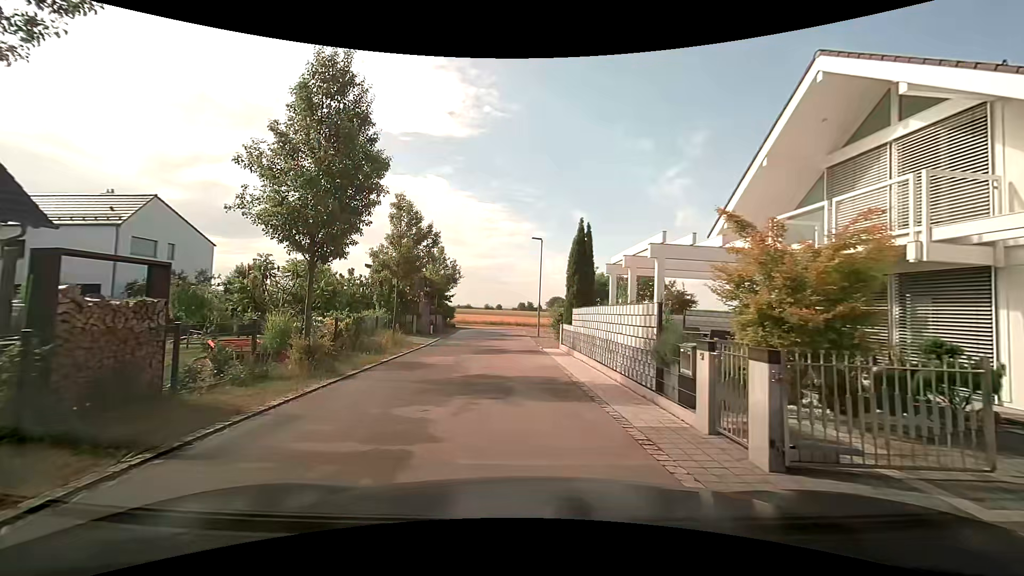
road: residential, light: Day
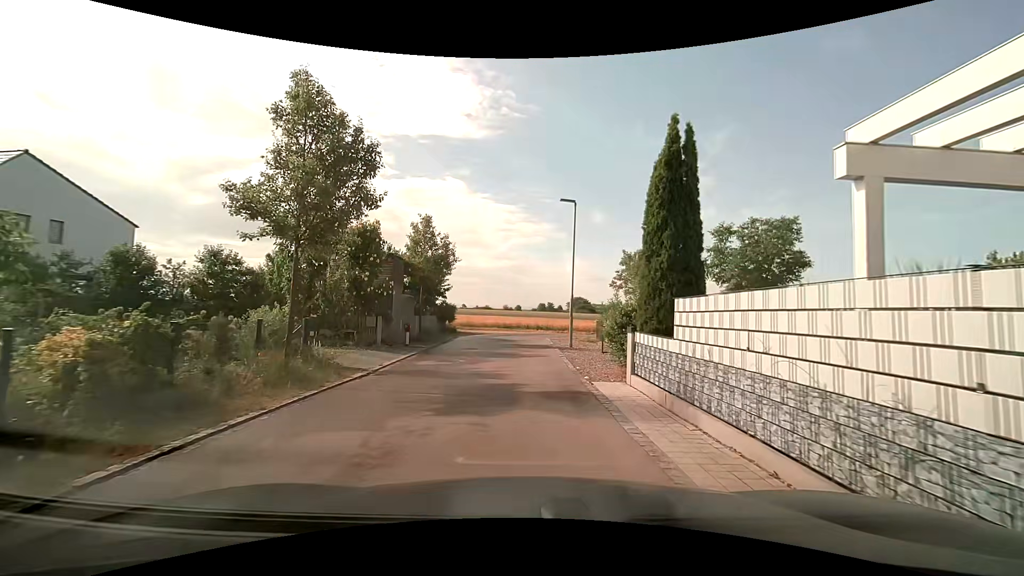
(-0.5, +10.6) m; -3°
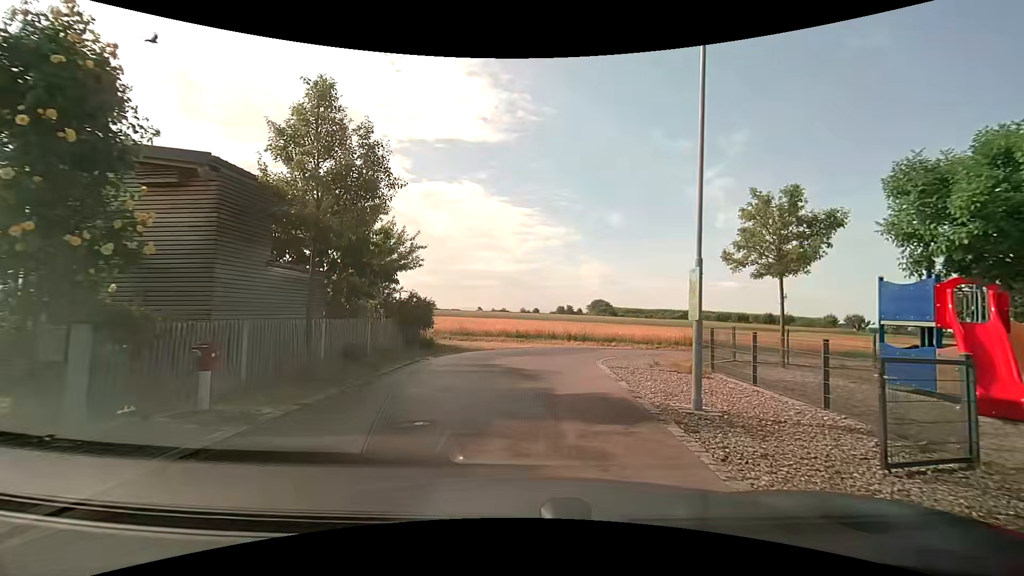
(-0.6, +13.4) m; -2°
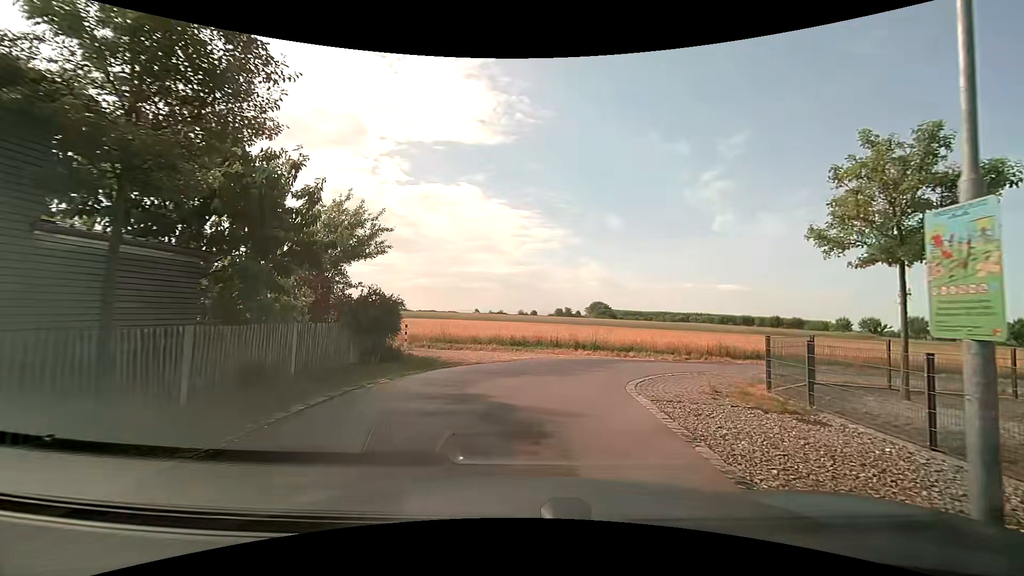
(-0.1, +4.5) m; 0°
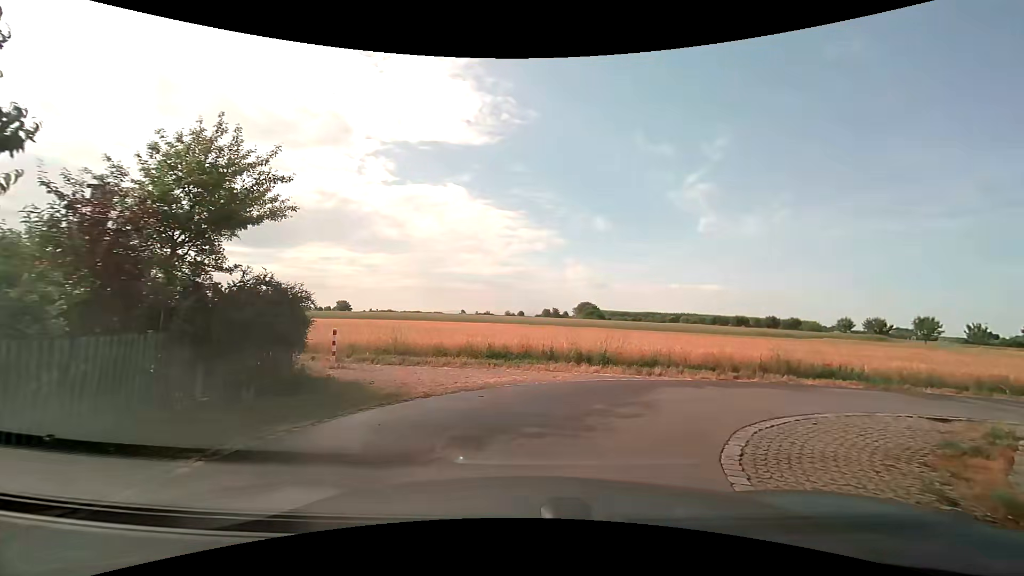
(0.0, +5.4) m; +1°
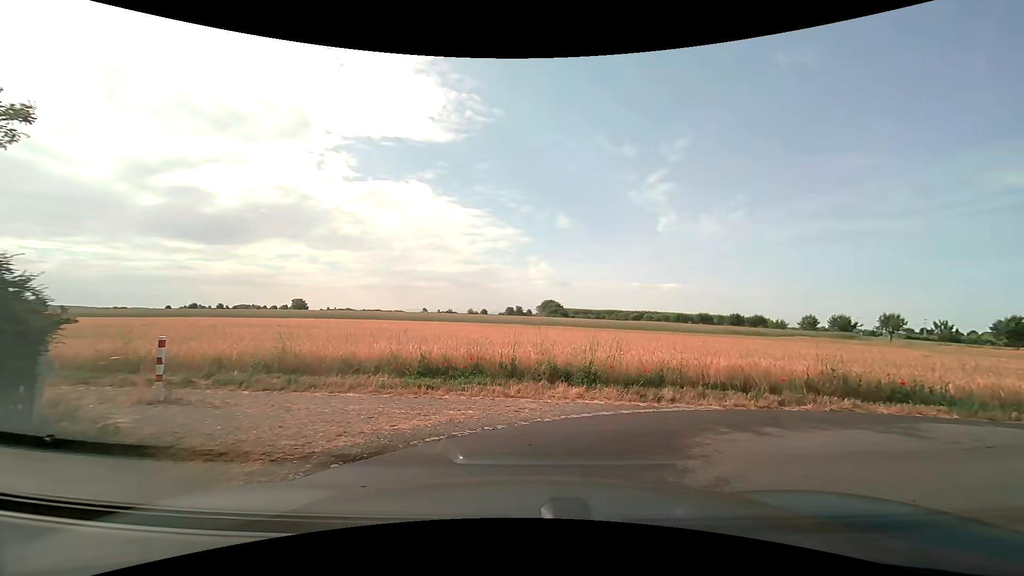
(+0.1, +4.4) m; +3°
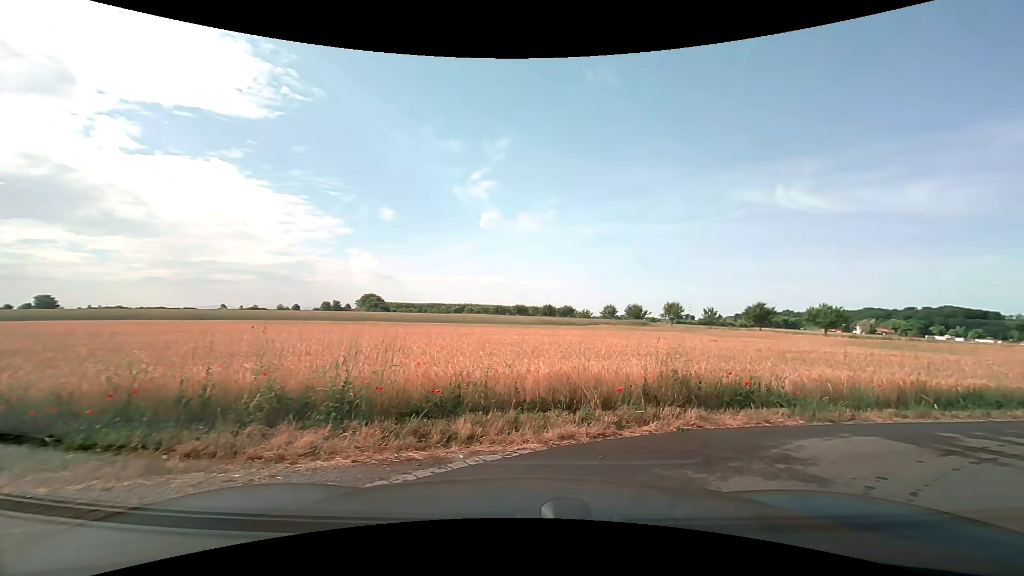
(+0.5, +3.6) m; +19°
